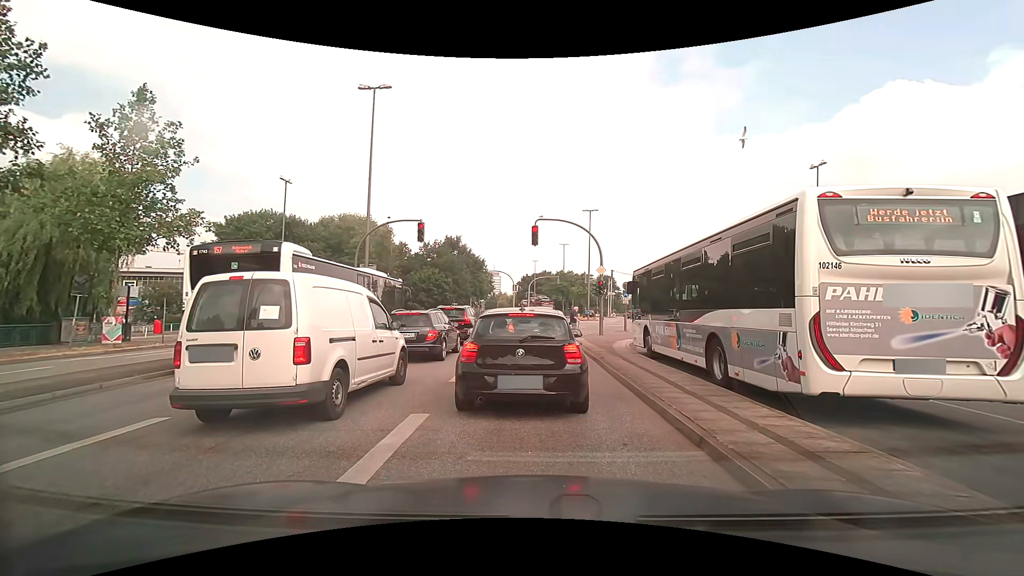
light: Day
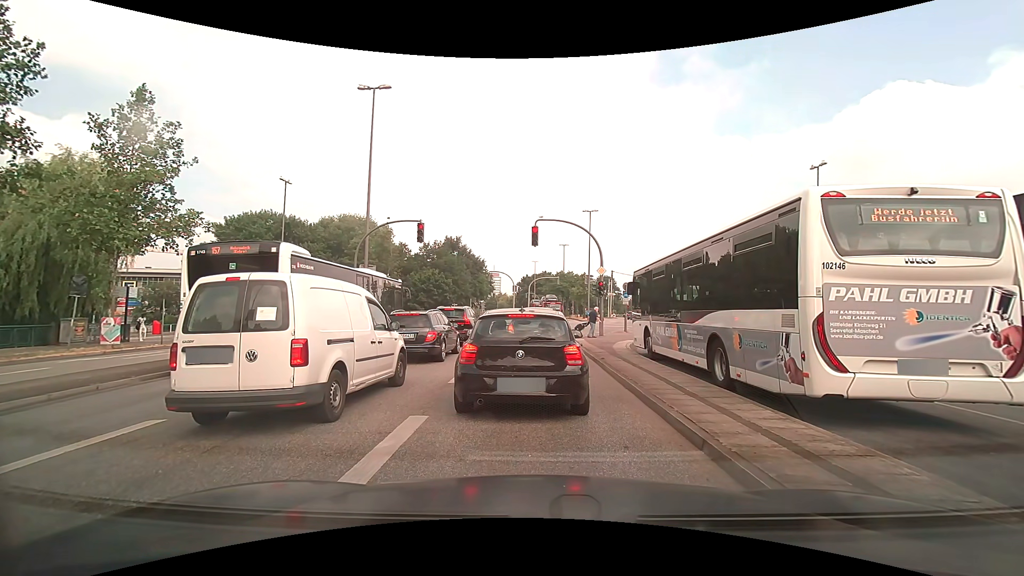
(0.0, +0.1) m; 0°
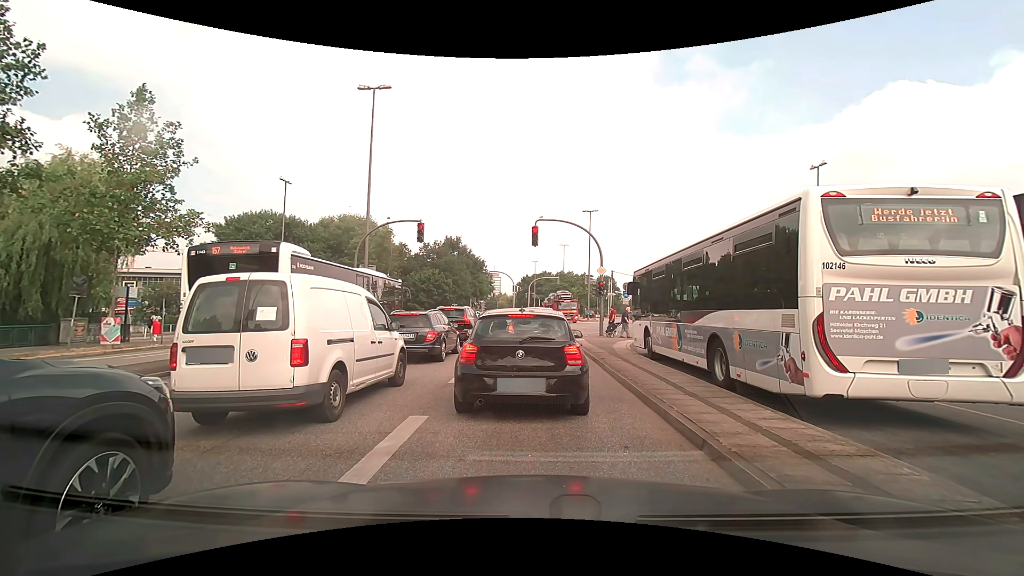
(0.0, 0.0) m; 0°
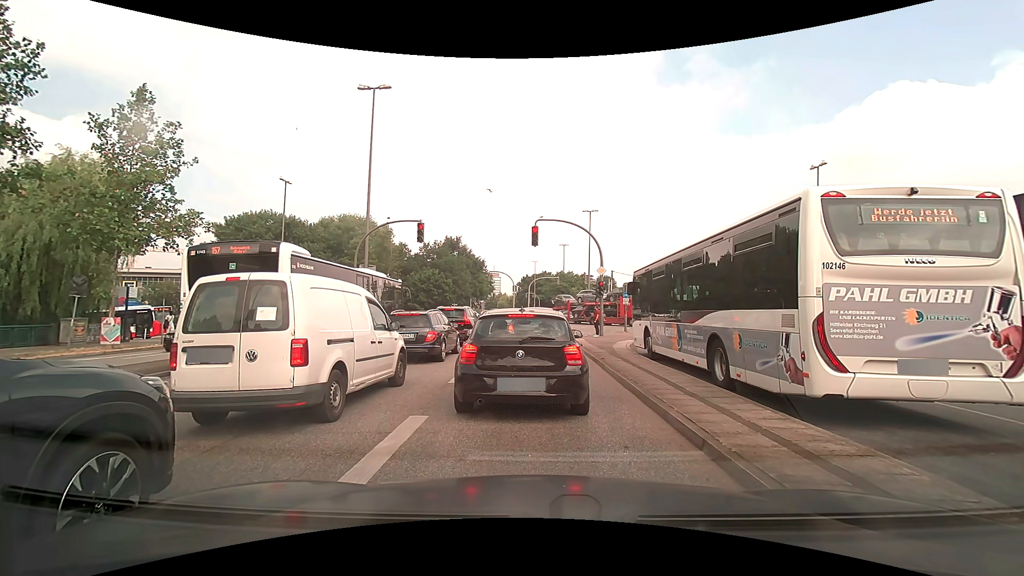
(0.0, 0.0) m; 0°
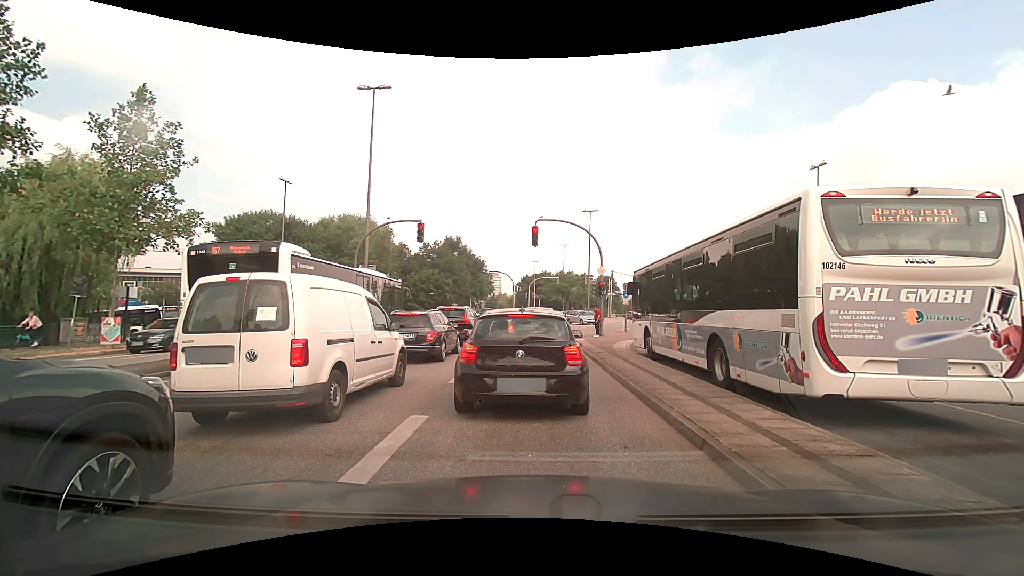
(0.0, 0.0) m; 0°
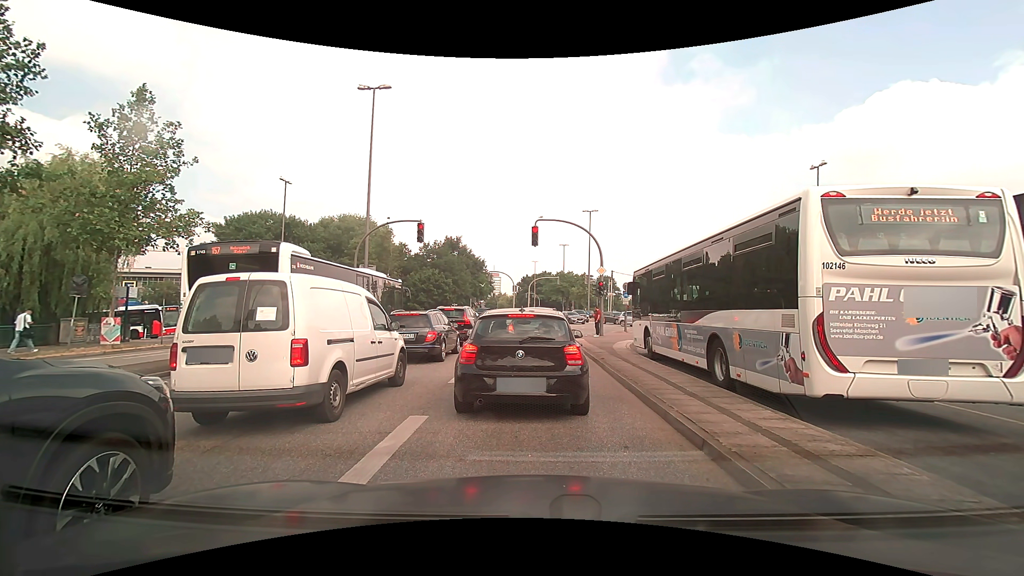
(0.0, 0.0) m; 0°
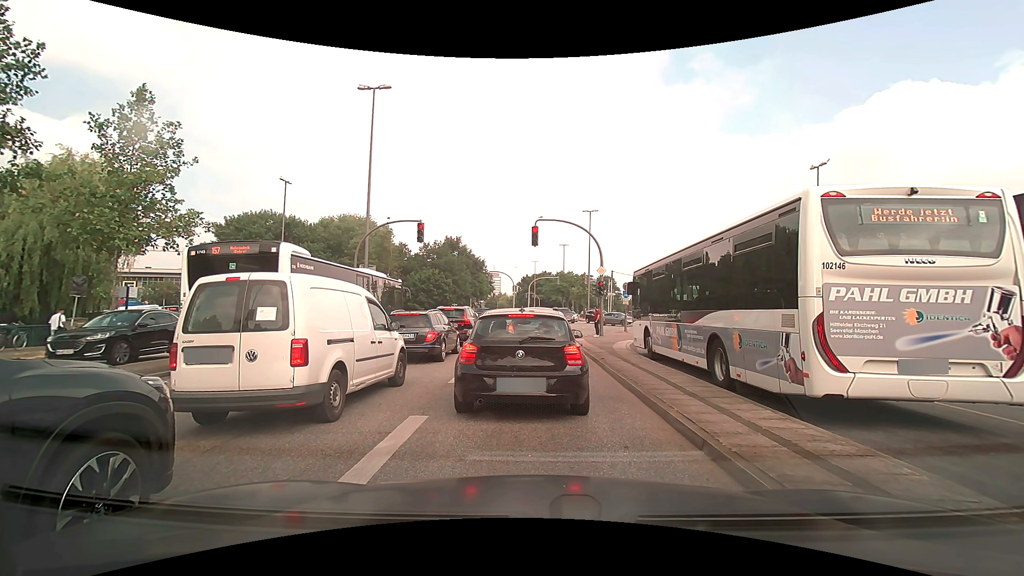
(0.0, 0.0) m; 0°
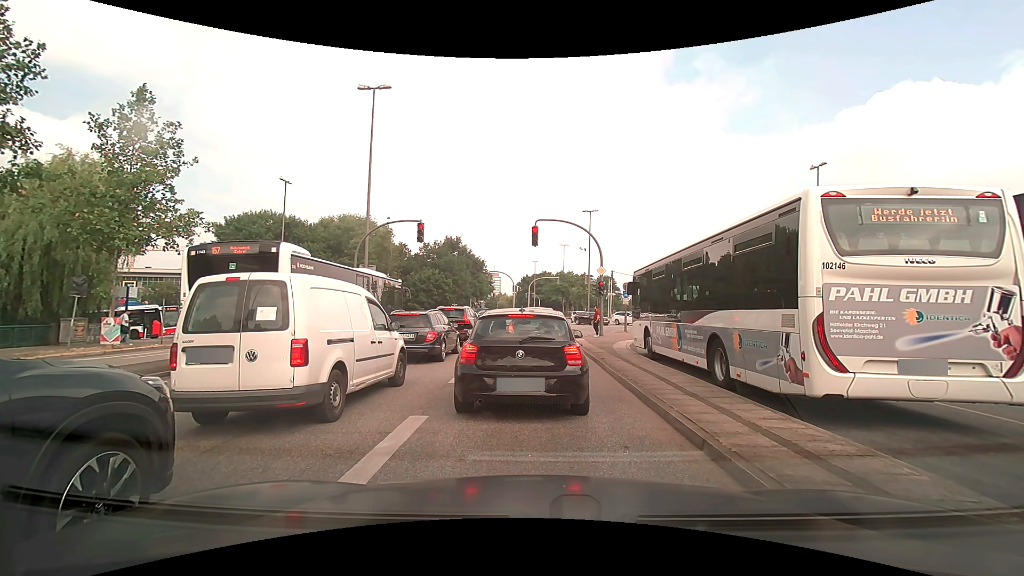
(0.0, 0.0) m; 0°
(0, +10) (+1, +20) (+1, +30) (+4, +40) (+8, +49) (+11, +58) (+14, +68) (+16, +78) (+17, +88) (+17, +98) m
